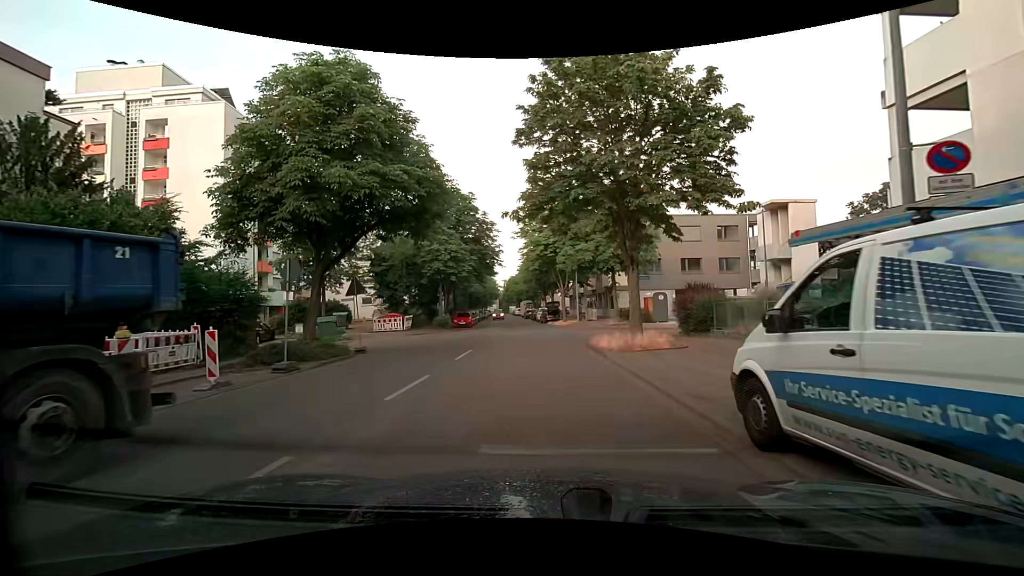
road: residential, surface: asphalt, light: Day
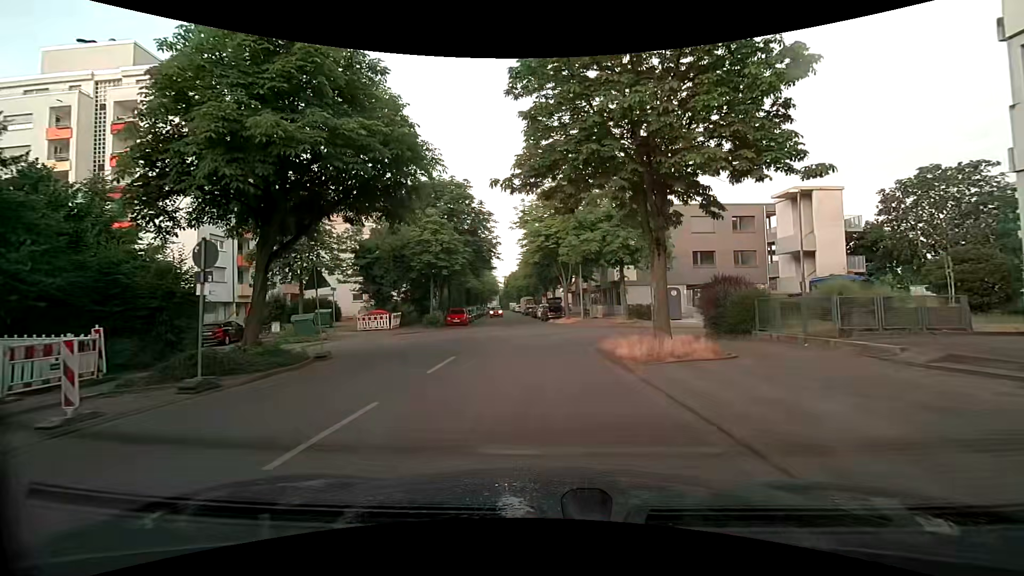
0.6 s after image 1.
(0.0, +3.4) m; 0°
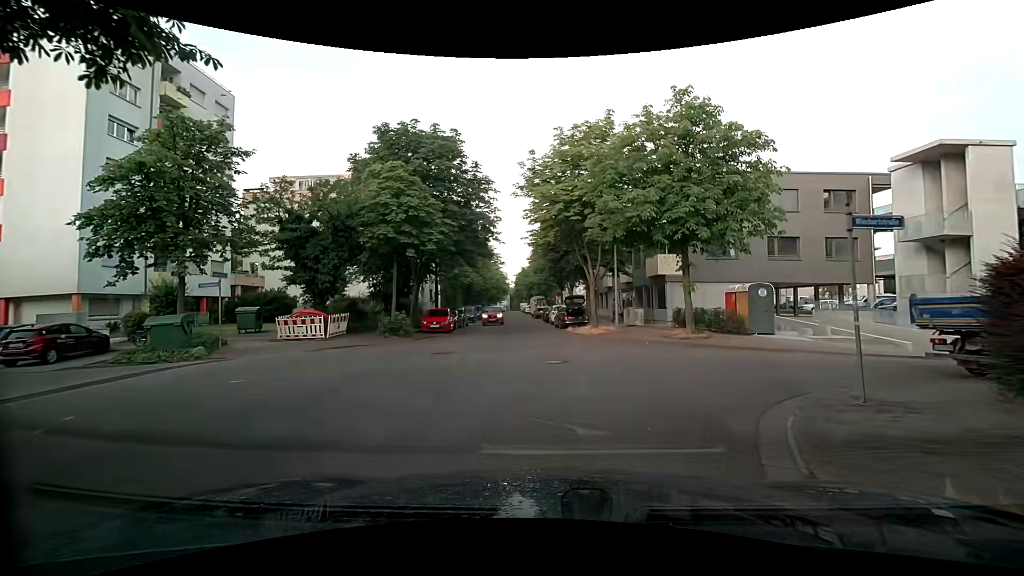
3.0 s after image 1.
(-0.2, +11.7) m; -2°
